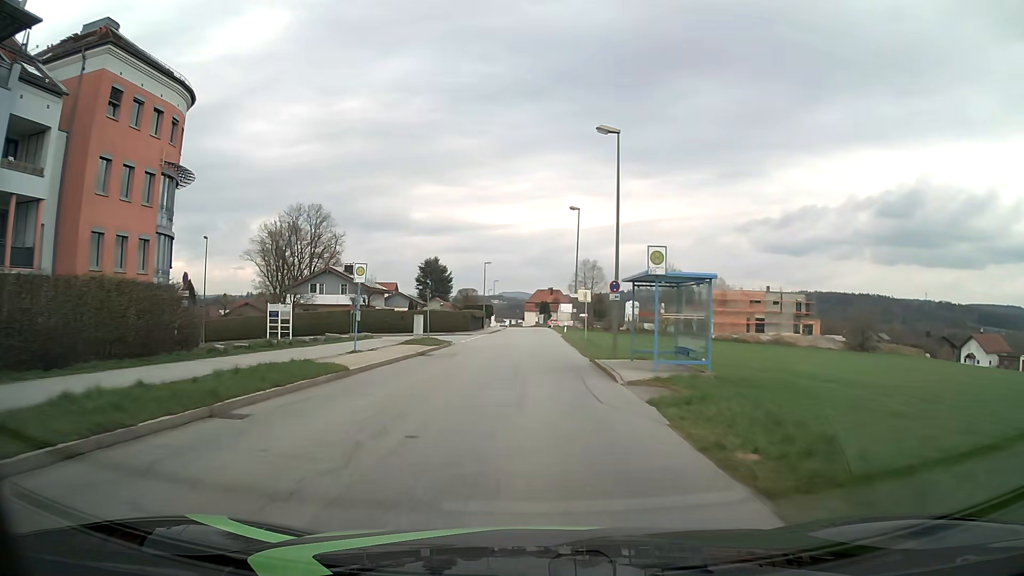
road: unclassified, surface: asphalt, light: Day
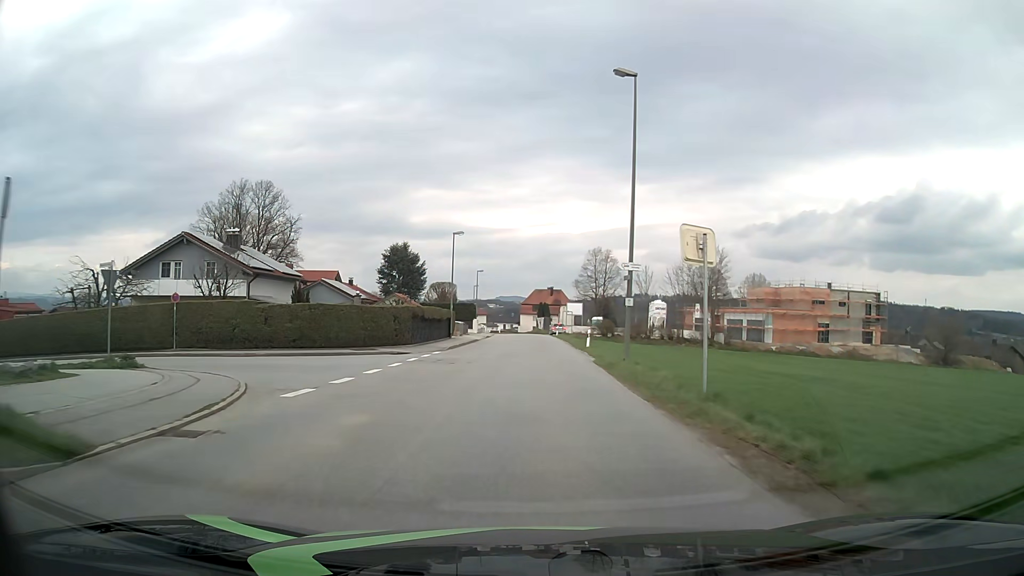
(-0.1, +30.2) m; 0°
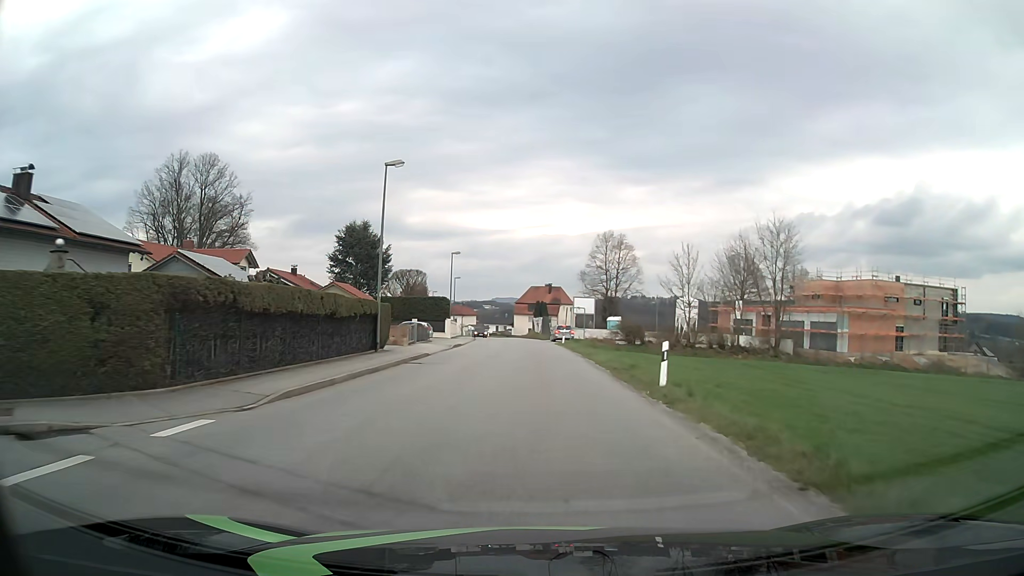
(+0.1, +22.8) m; +1°
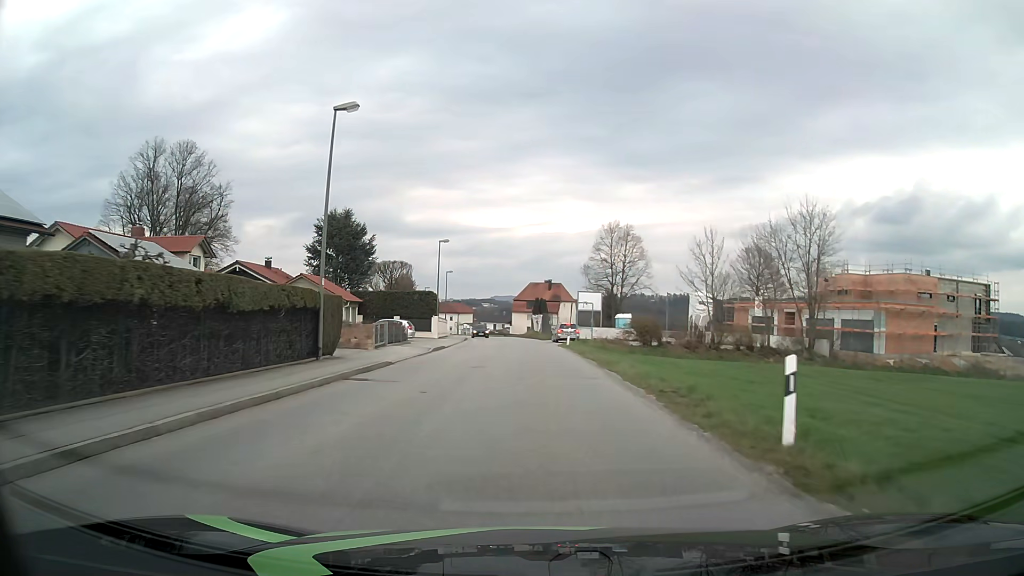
(0.0, +7.6) m; 0°
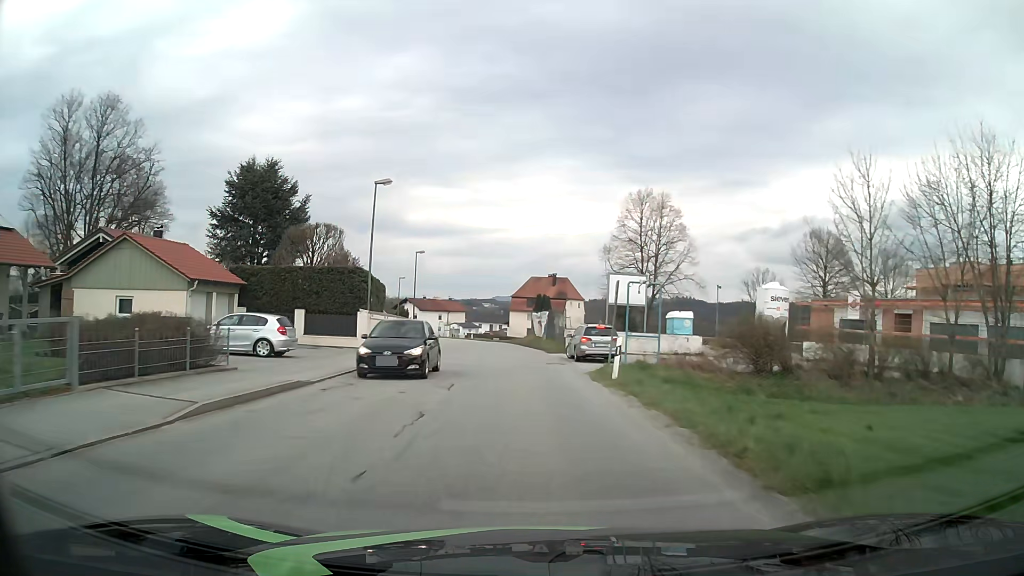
(0.0, +22.8) m; 0°
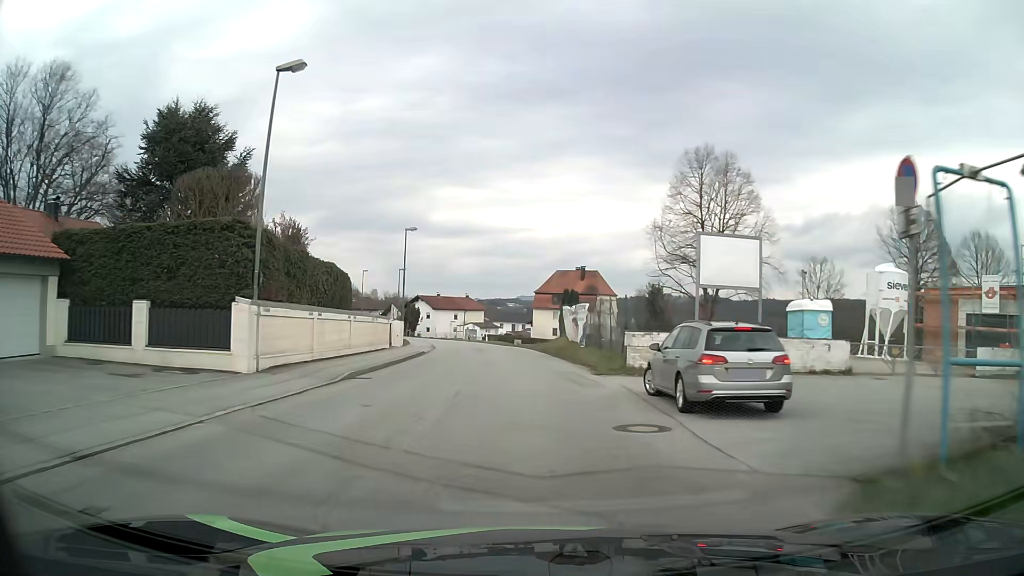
(-0.2, +15.2) m; -2°
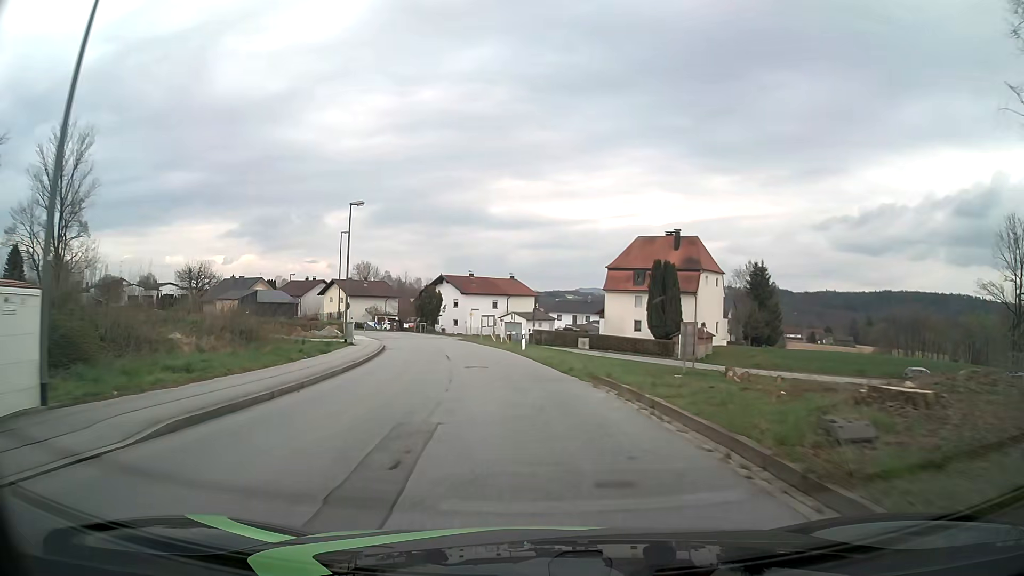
(-1.4, +38.3) m; -5°
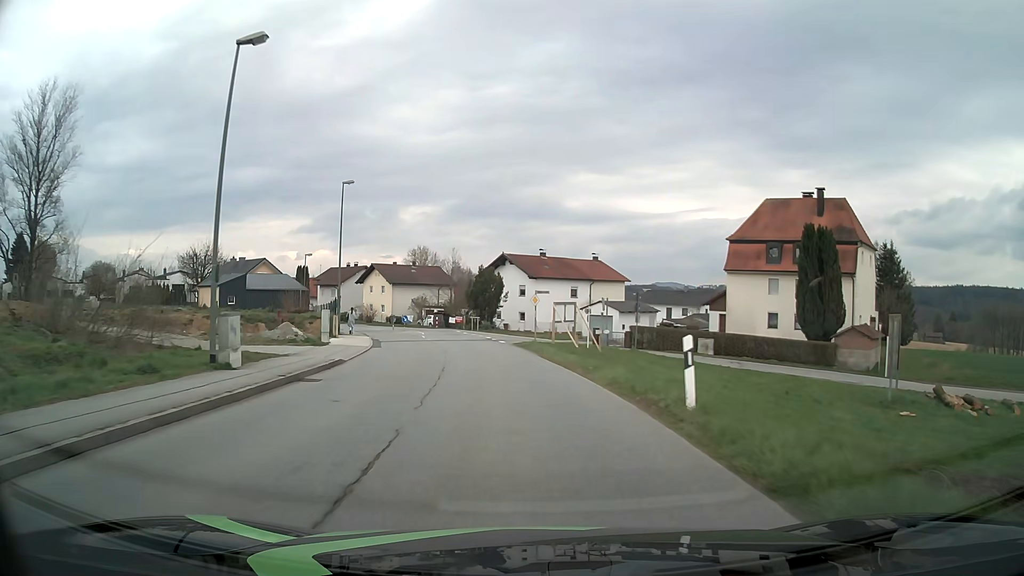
(-1.4, +23.0) m; -7°
(0, +10) (-1, +20) (-2, +30) (-4, +40) (-6, +50) (-9, +59) (-14, +68) (-20, +76) (-26, +83) (-33, +91) m
